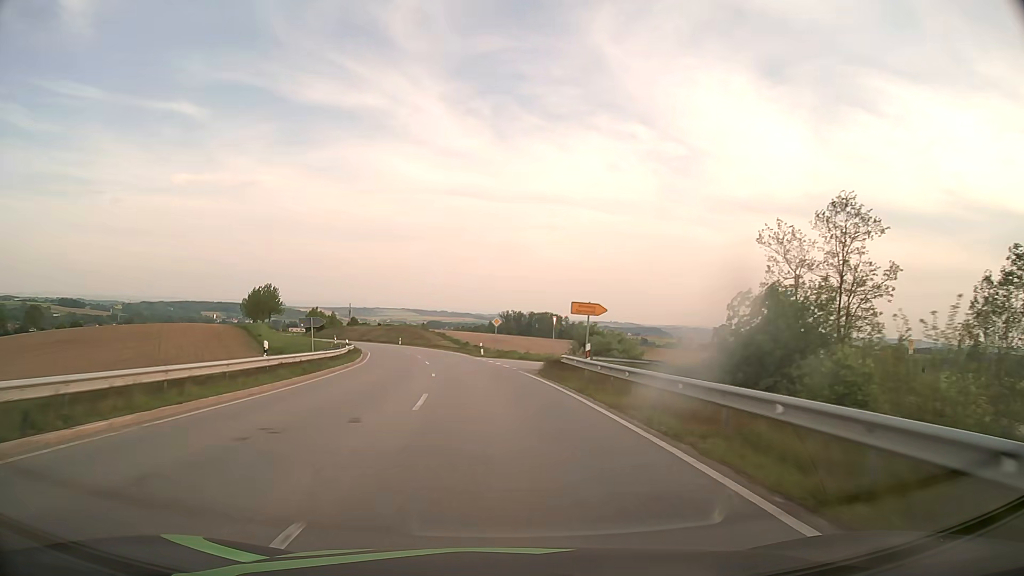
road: secondary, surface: asphalt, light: Day
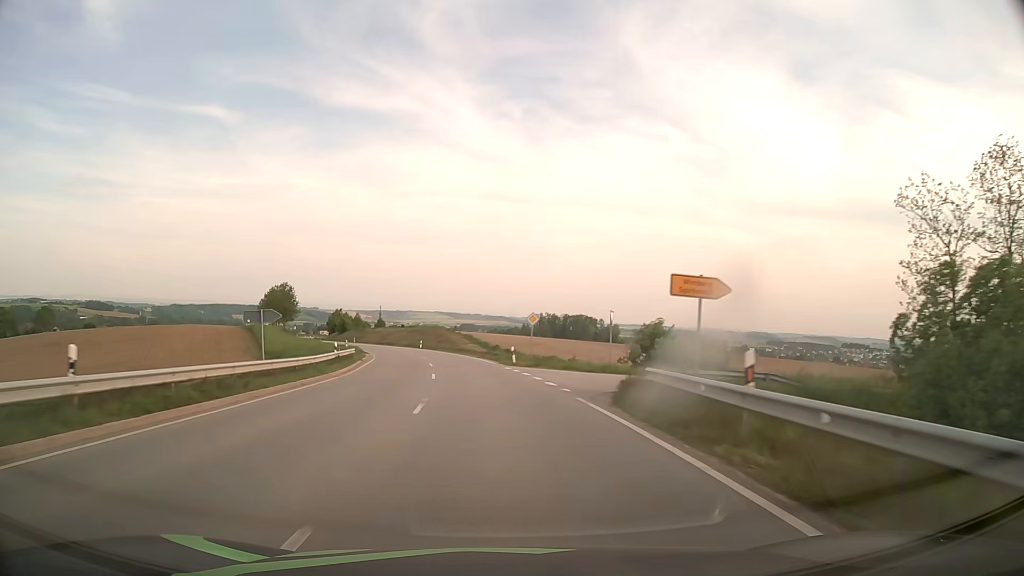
(-0.3, +12.2) m; -3°
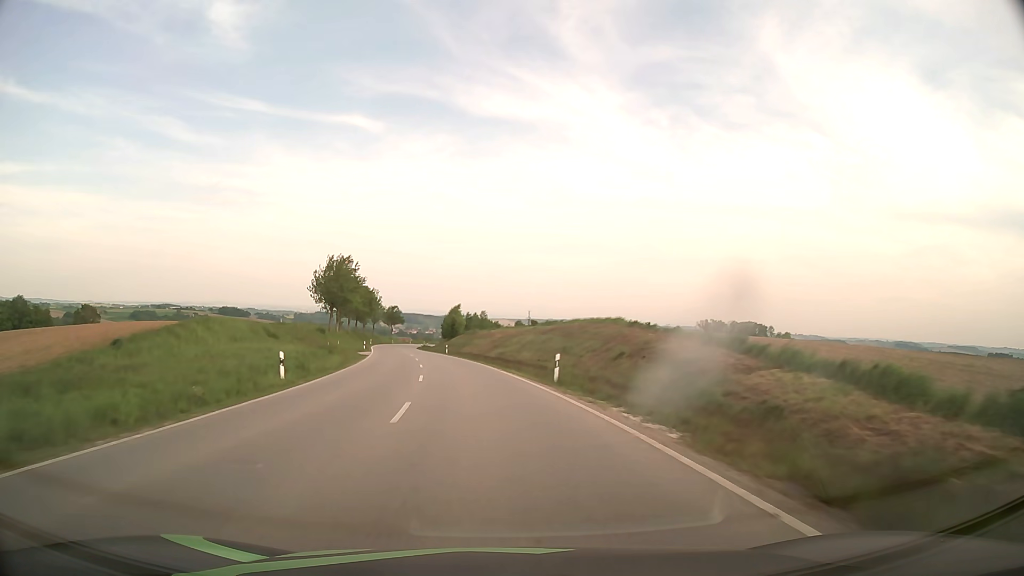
(-7.1, +61.1) m; -13°
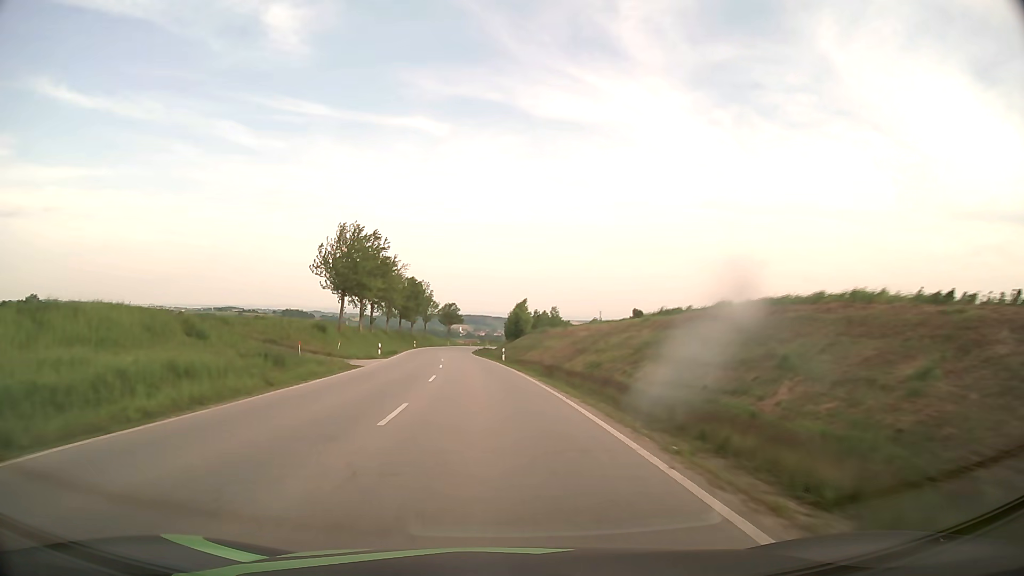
(-1.3, +24.7) m; -6°
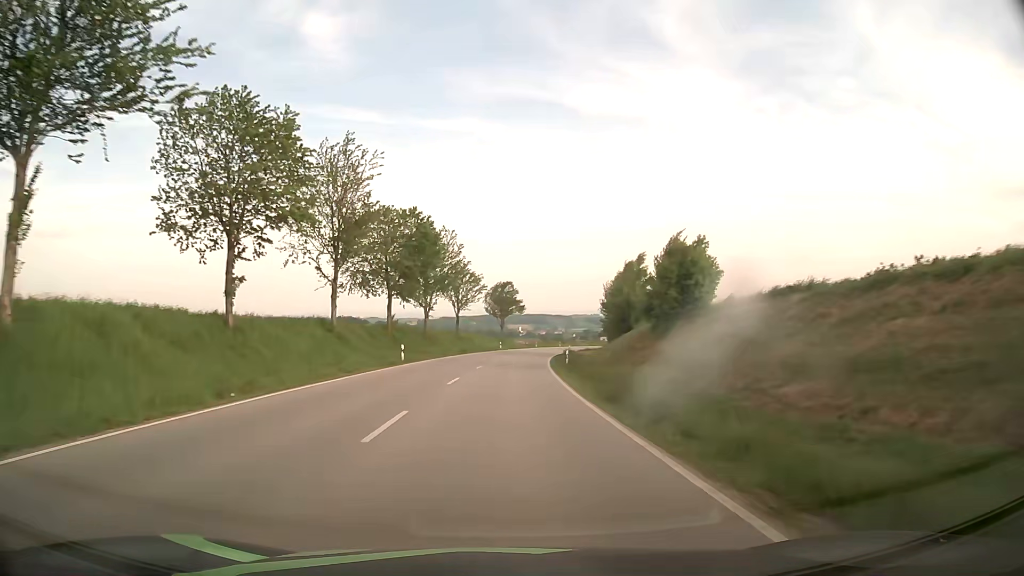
(-4.5, +62.1) m; -5°
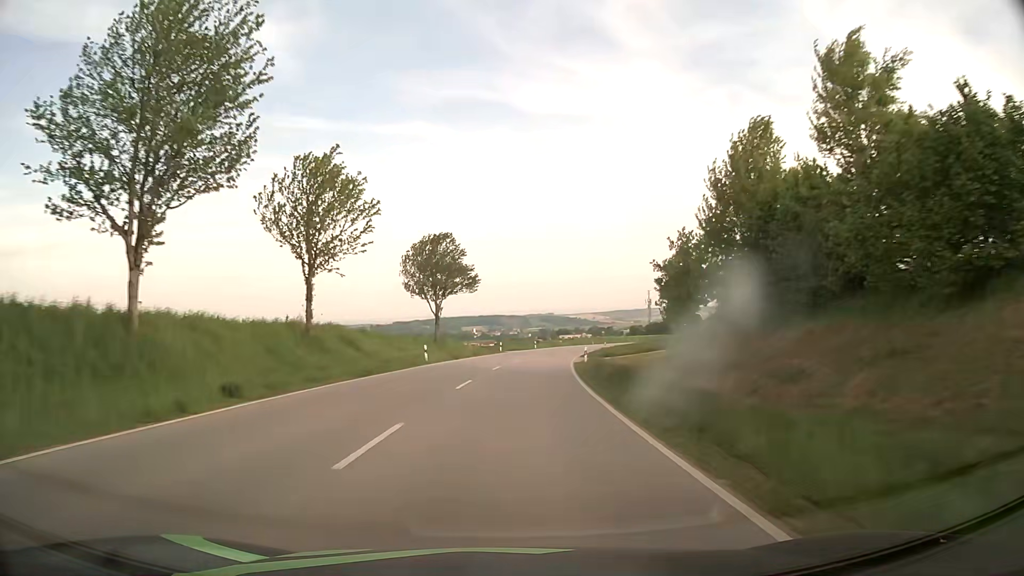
(+1.0, +50.0) m; +4°
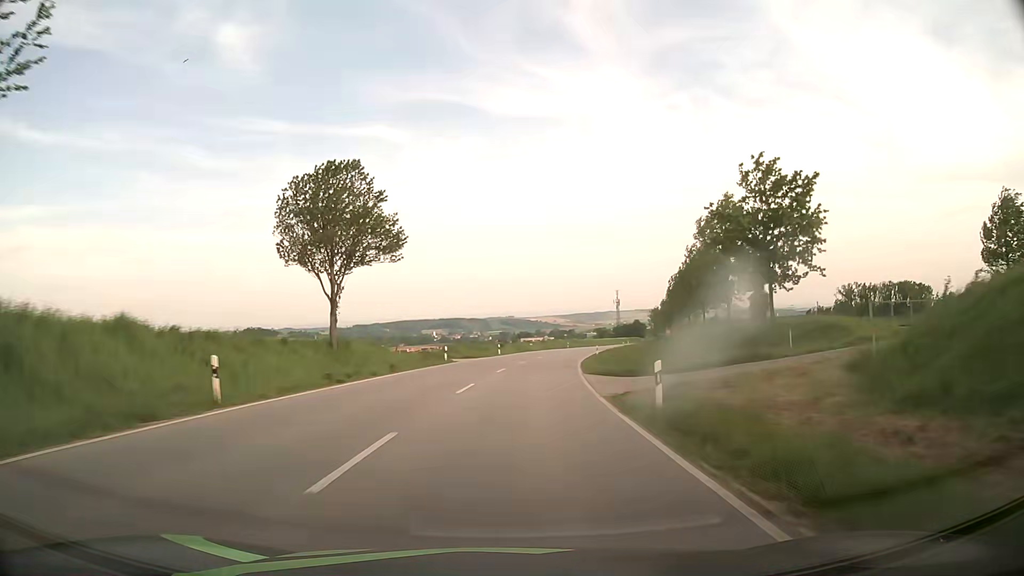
(+0.7, +25.0) m; +3°
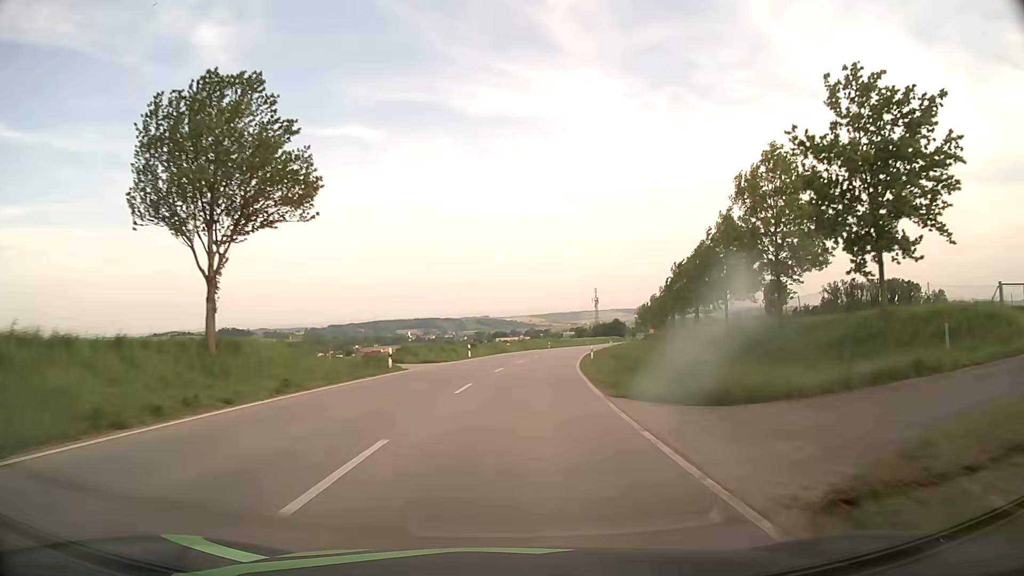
(+0.2, +12.5) m; +2°
(0, +10) (+1, +20) (+1, +30) (+2, +40) (+4, +50) (+5, +60) (+7, +70) (+8, +79) (+10, +89) (+12, +99) m
